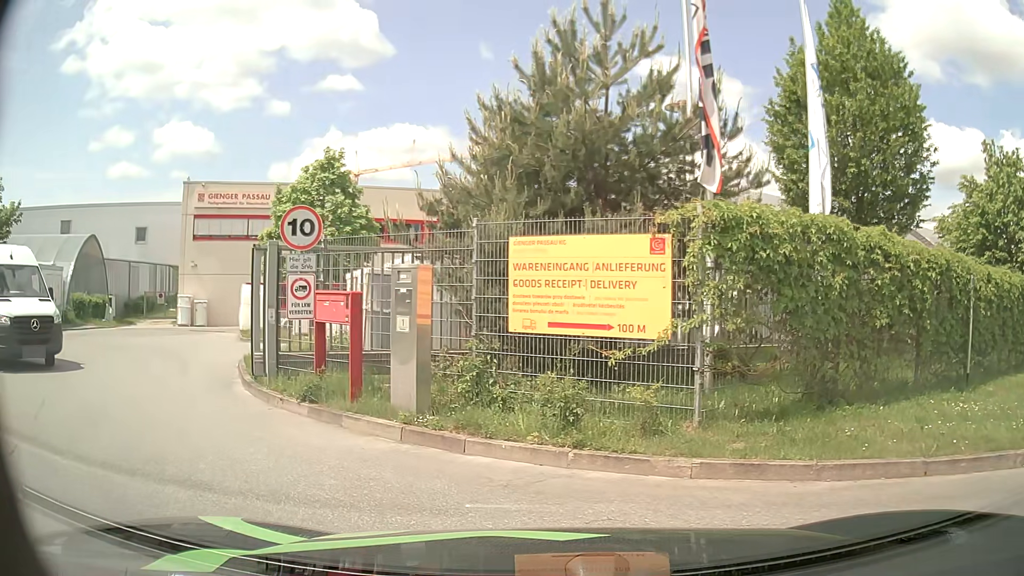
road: residential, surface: asphalt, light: Day
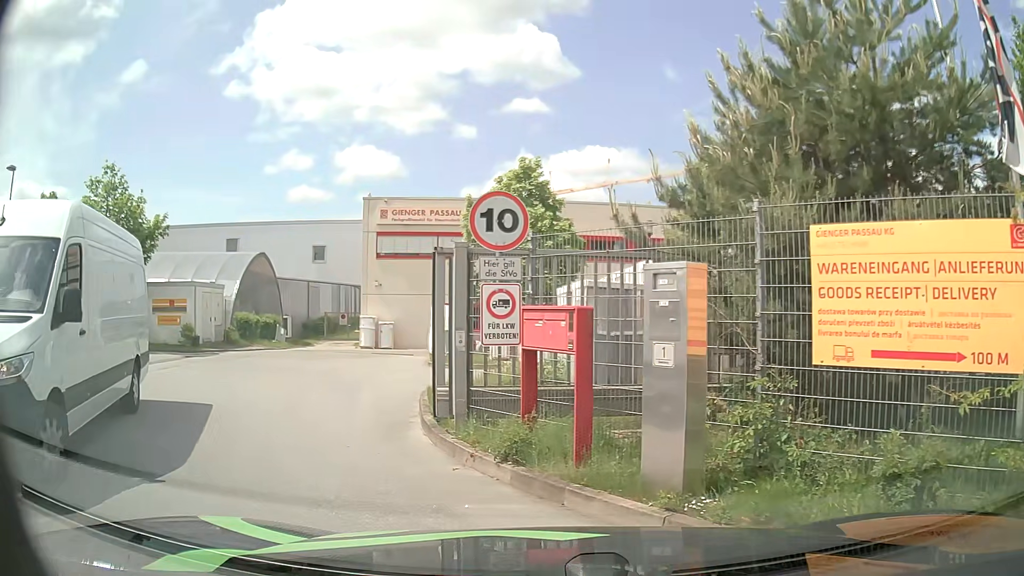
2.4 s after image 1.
(-0.1, +2.6) m; -18°
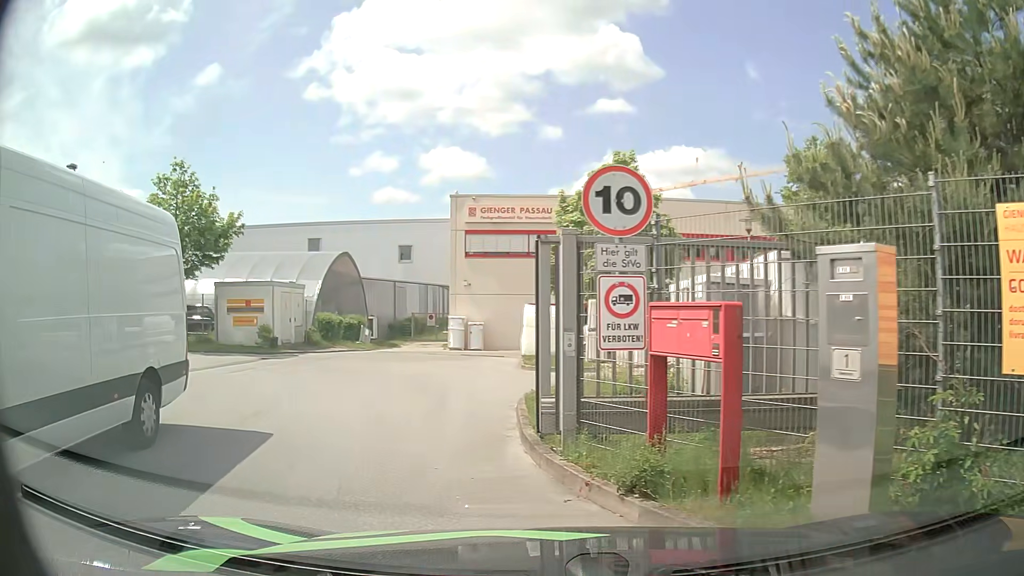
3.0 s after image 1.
(-0.1, +1.2) m; -6°
